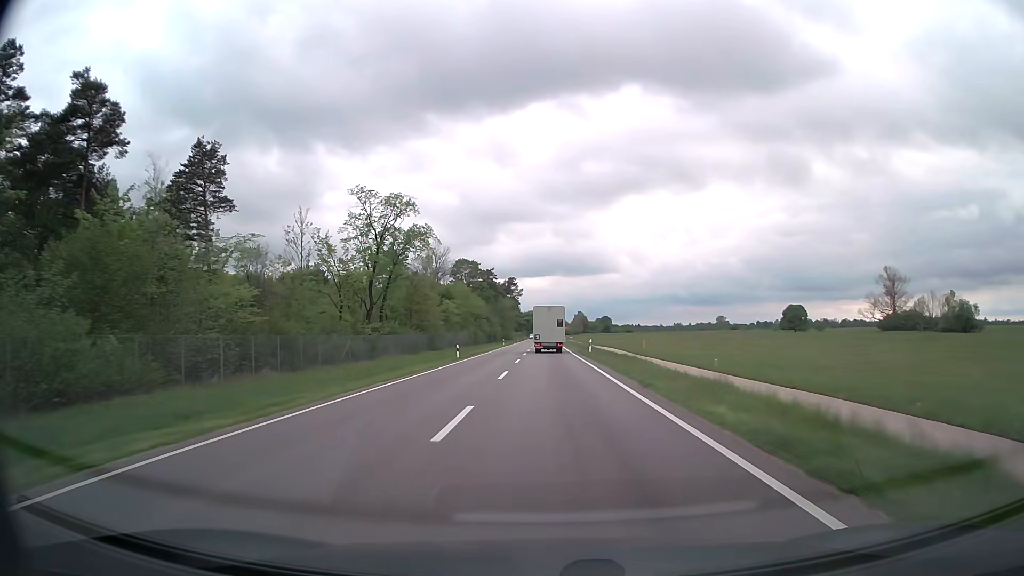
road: secondary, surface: asphalt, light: Day
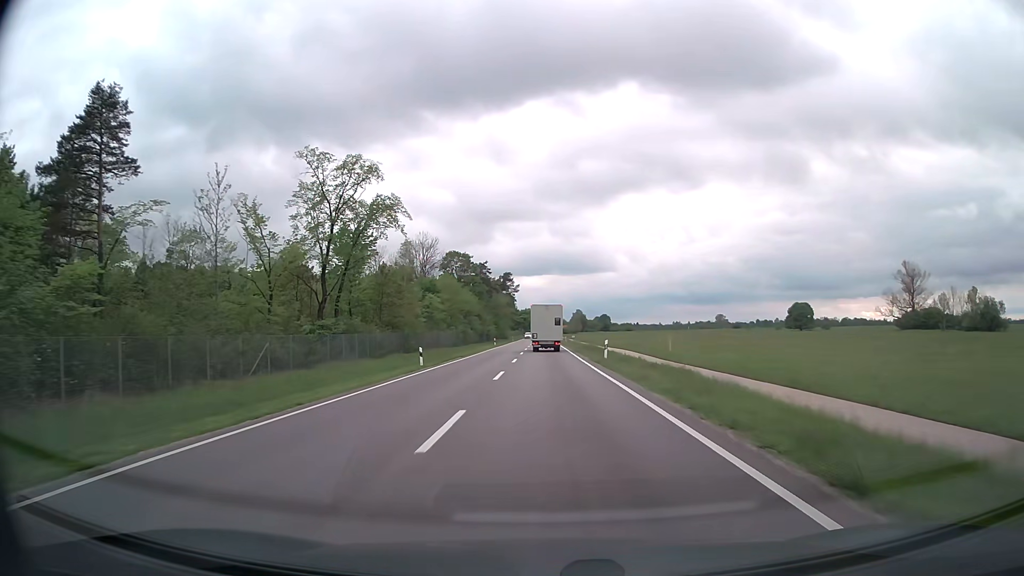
(0.0, +12.9) m; 0°
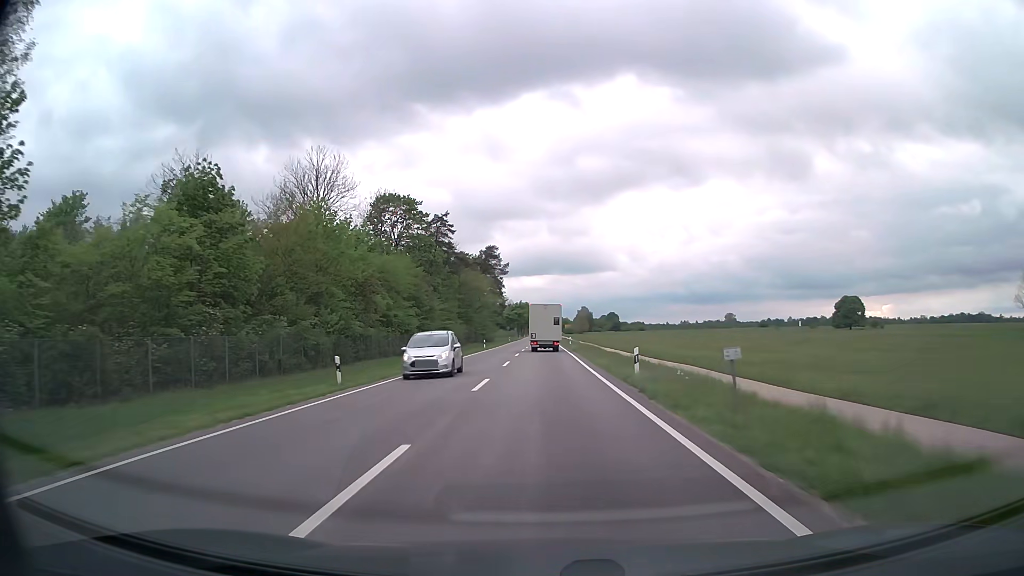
(+0.1, +64.2) m; 0°
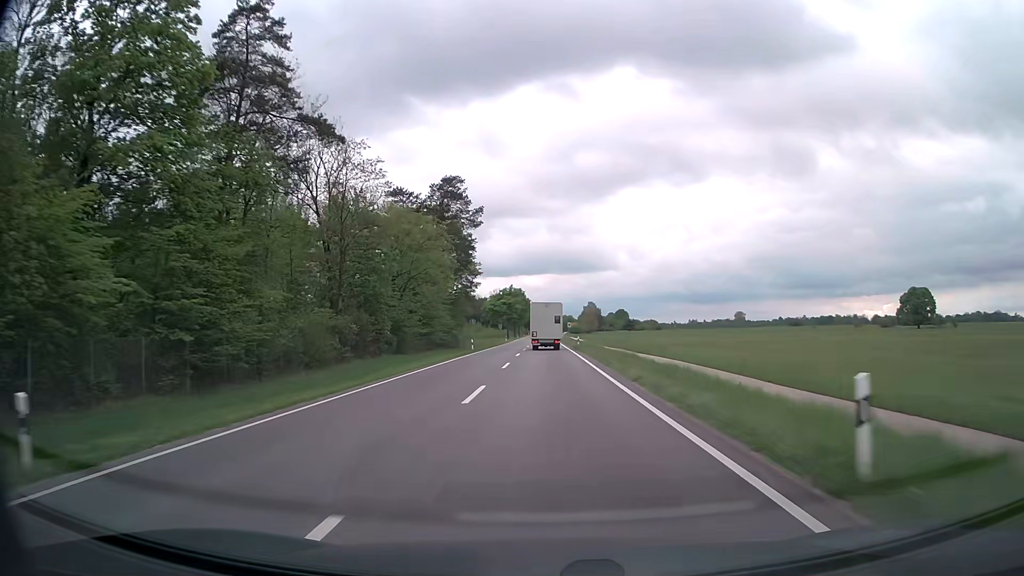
(-0.2, +63.7) m; 0°
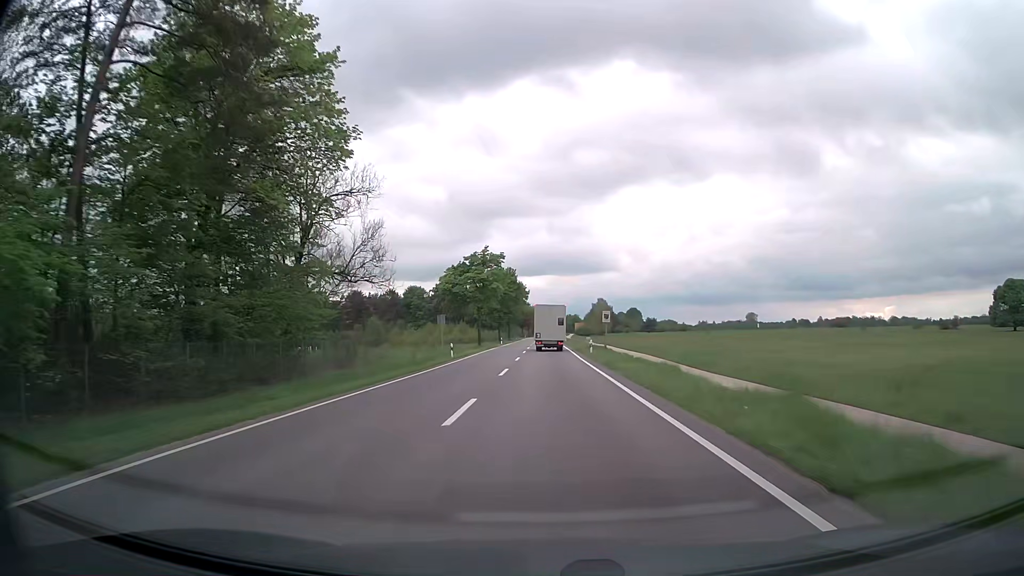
(0.0, +63.4) m; 0°
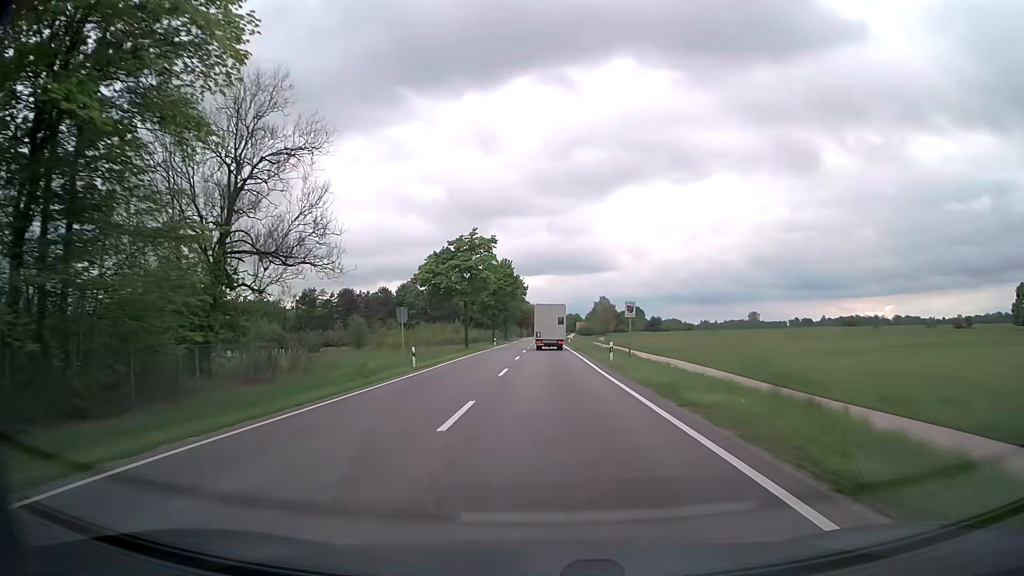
(0.0, +12.7) m; 0°
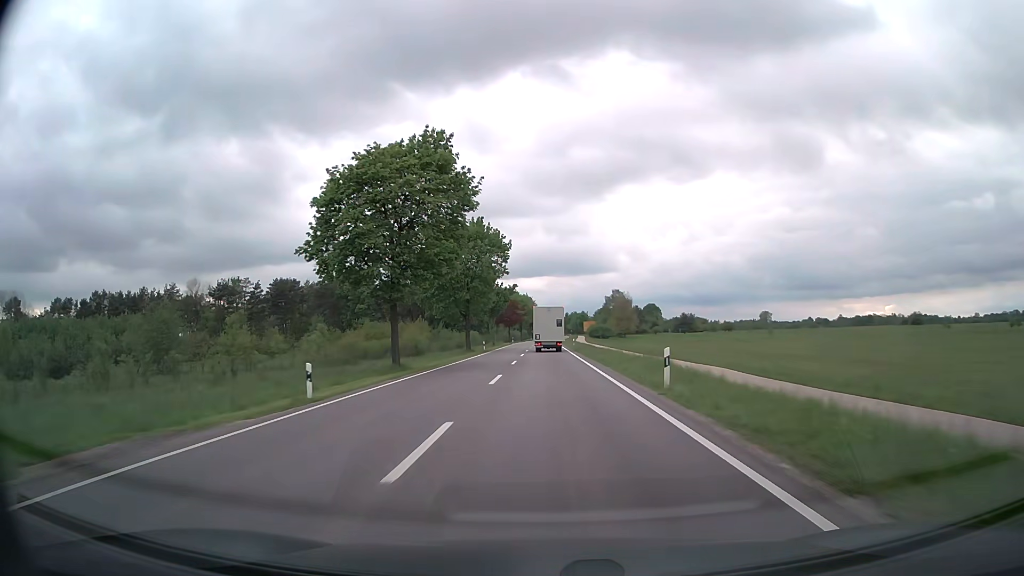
(0.0, +63.8) m; 0°
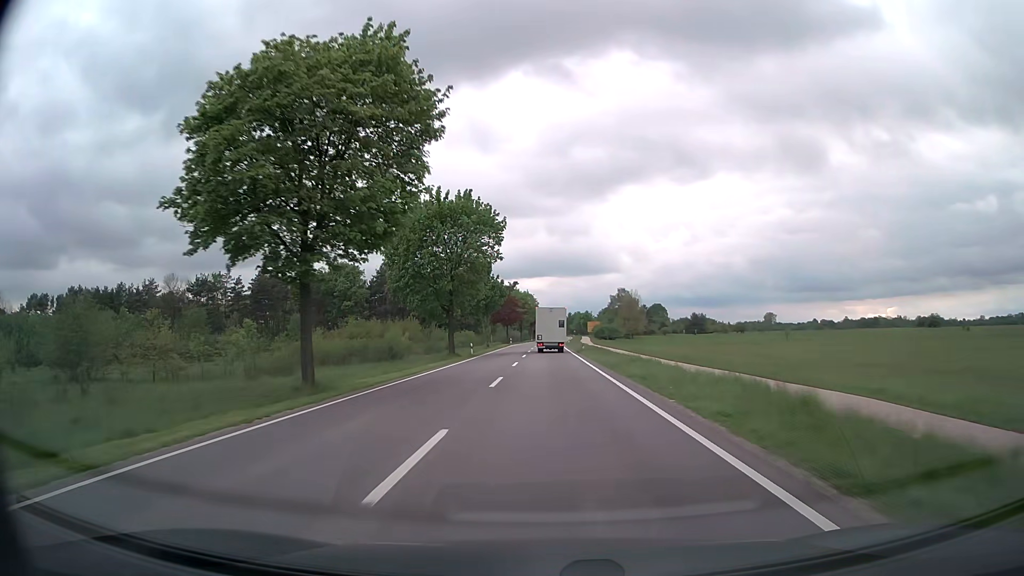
(-0.1, +12.9) m; 0°
(0, +10) (0, +20) (0, +30) (0, +40) (0, +50) (0, +60) (0, +70) (0, +80) (0, +90) (+1, +100) m
